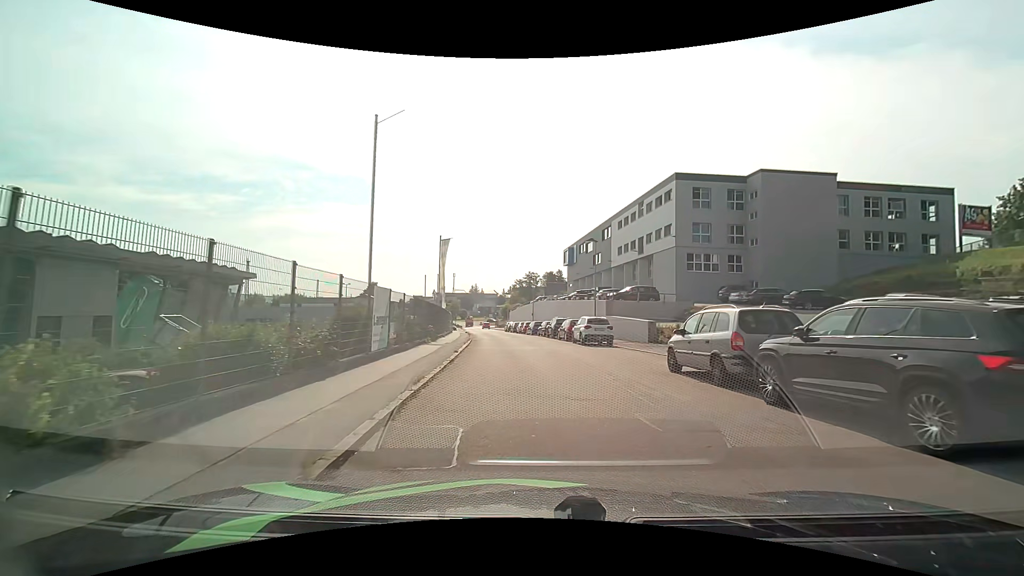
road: residential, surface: asphalt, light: Day
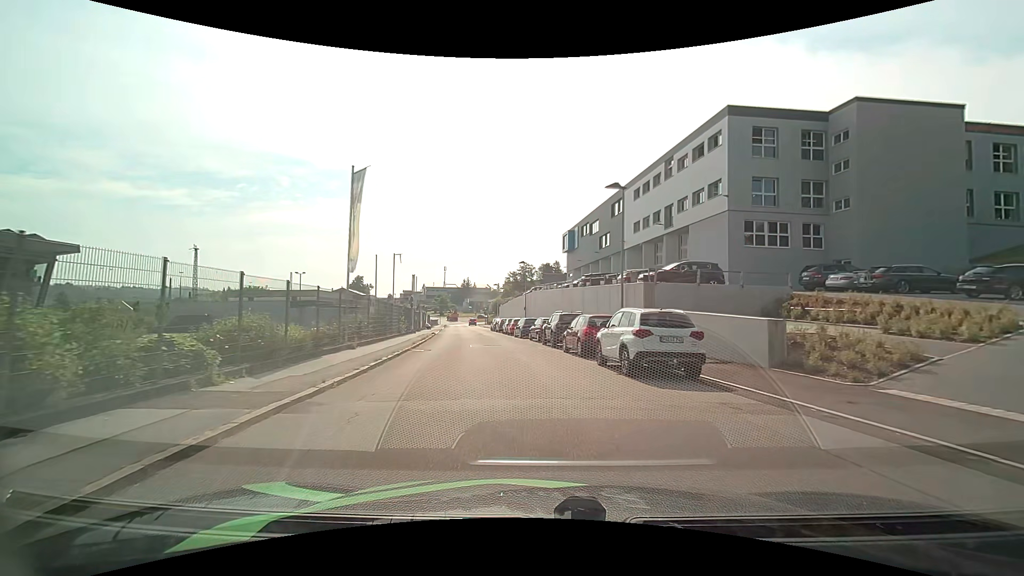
(+0.4, +16.2) m; +1°
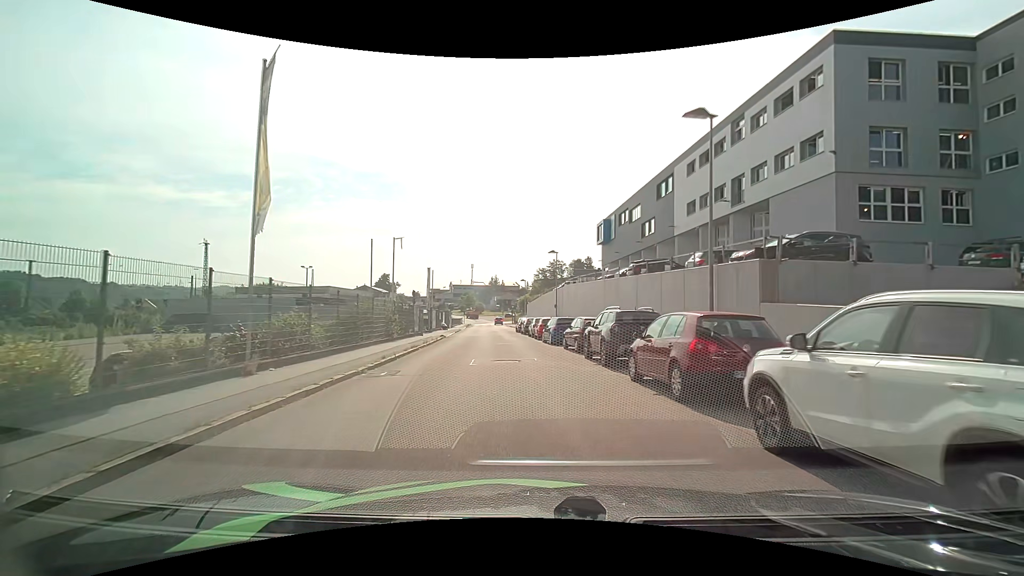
(-0.2, +8.8) m; -4°
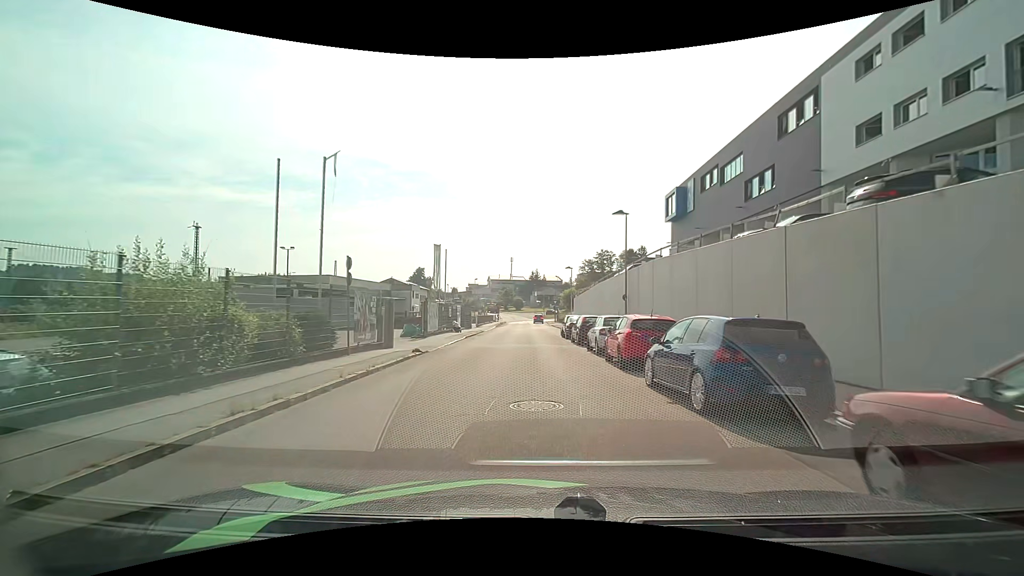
(-0.8, +18.0) m; -5°
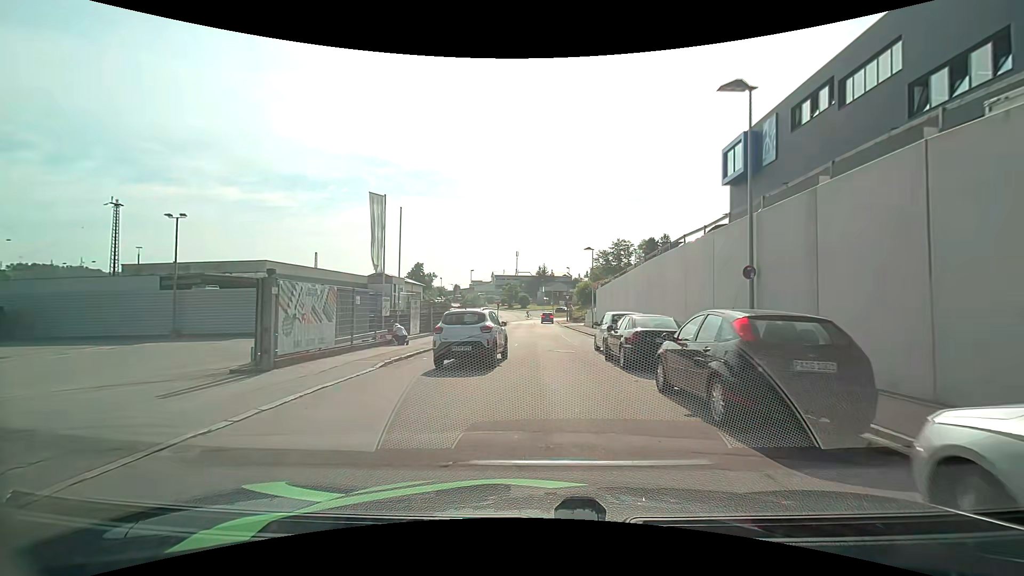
(-0.1, +17.9) m; -1°
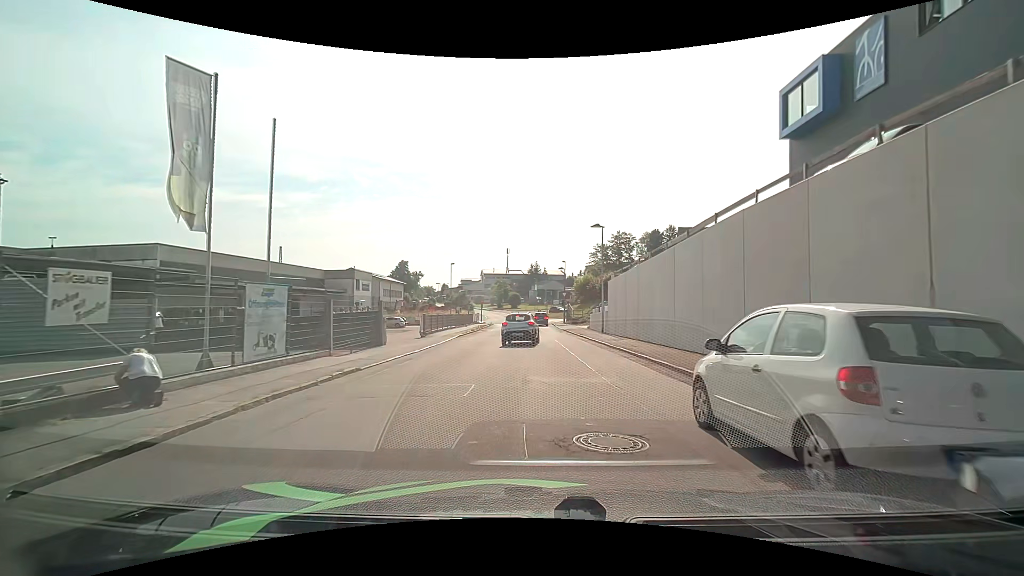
(+0.1, +13.4) m; +1°
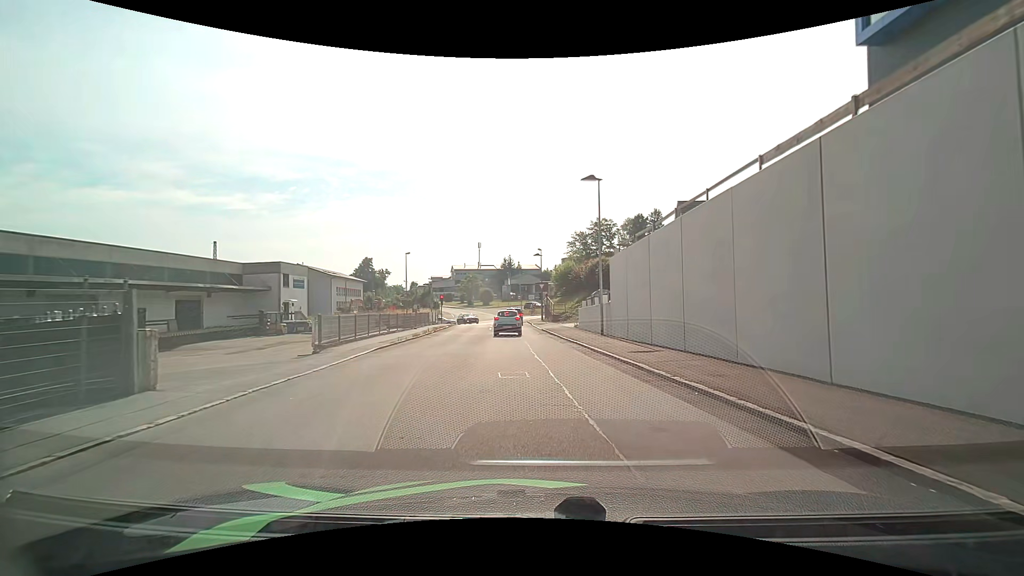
(+0.1, +12.3) m; +2°
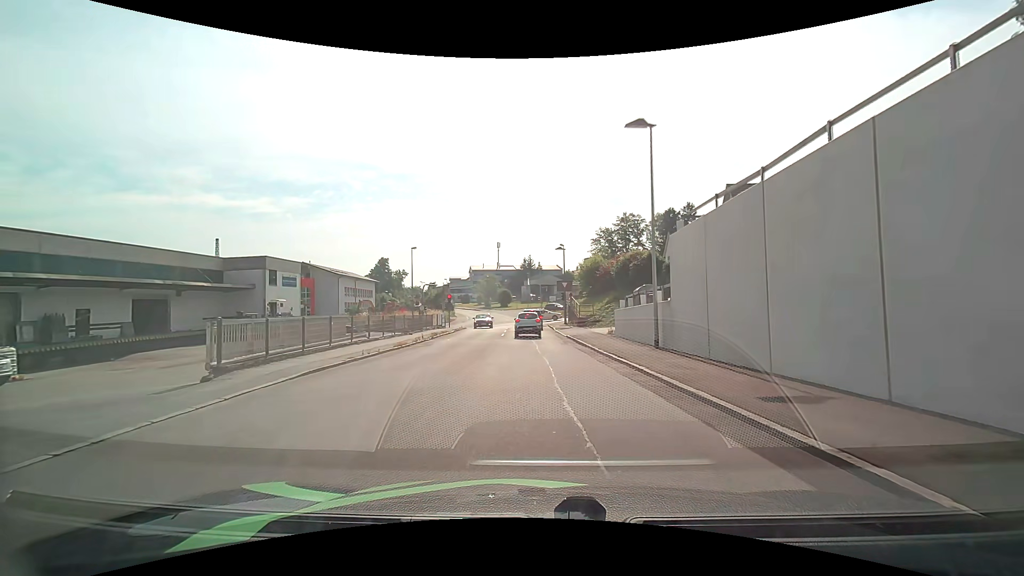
(-0.1, +7.6) m; -2°
